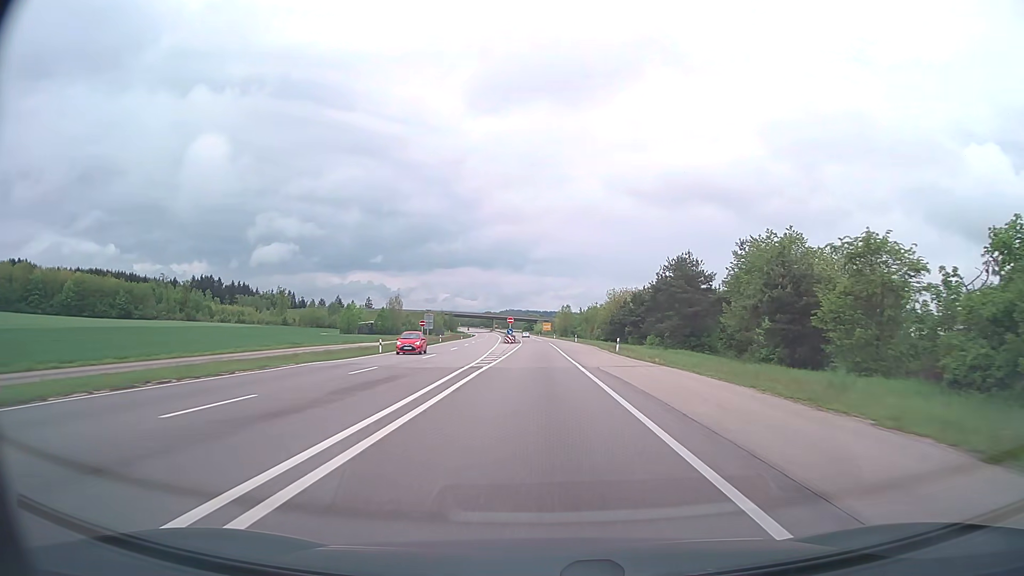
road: trunk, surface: asphalt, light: Day
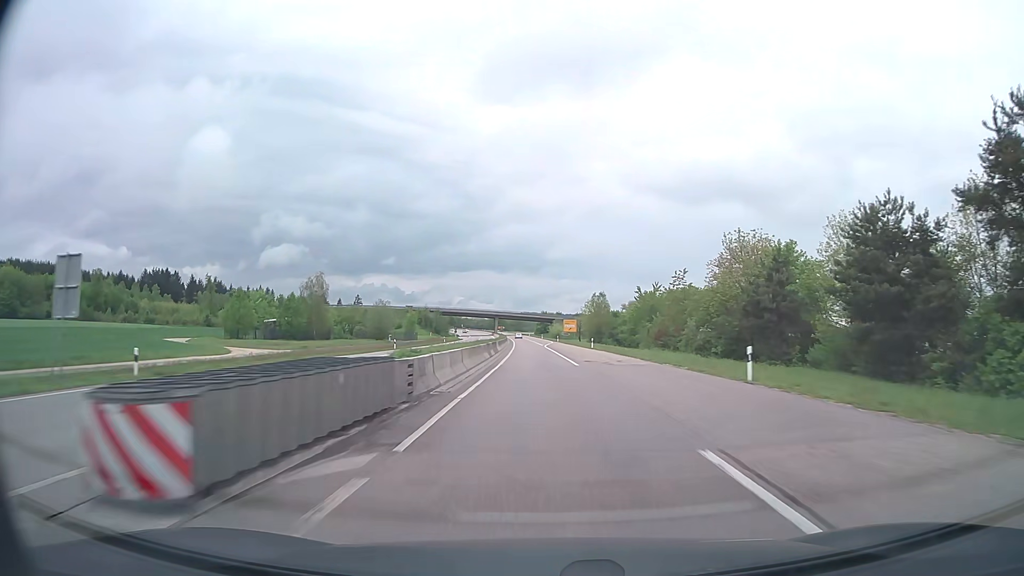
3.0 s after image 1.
(-0.8, +79.0) m; -1°
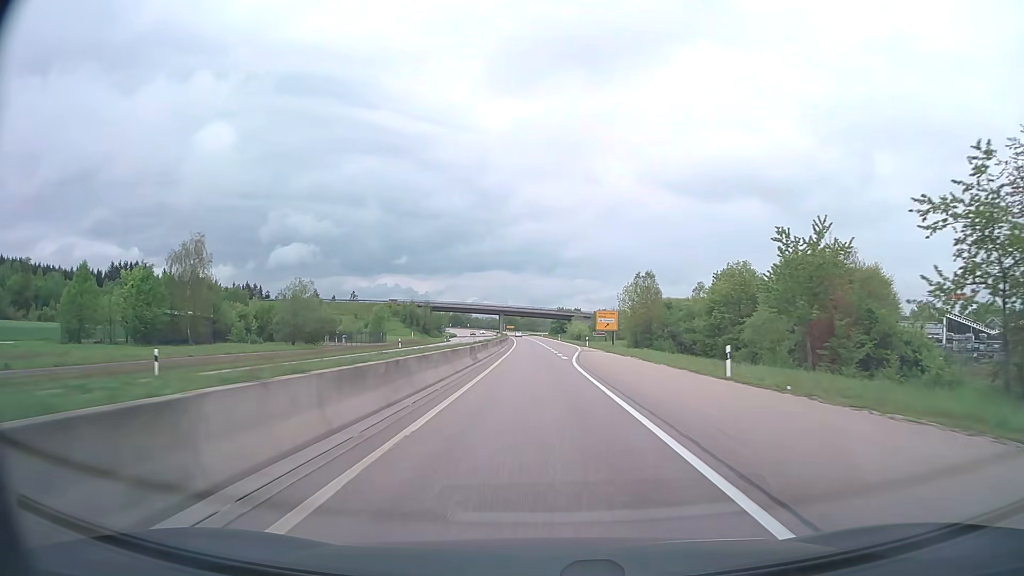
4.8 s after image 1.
(-0.5, +47.3) m; -1°
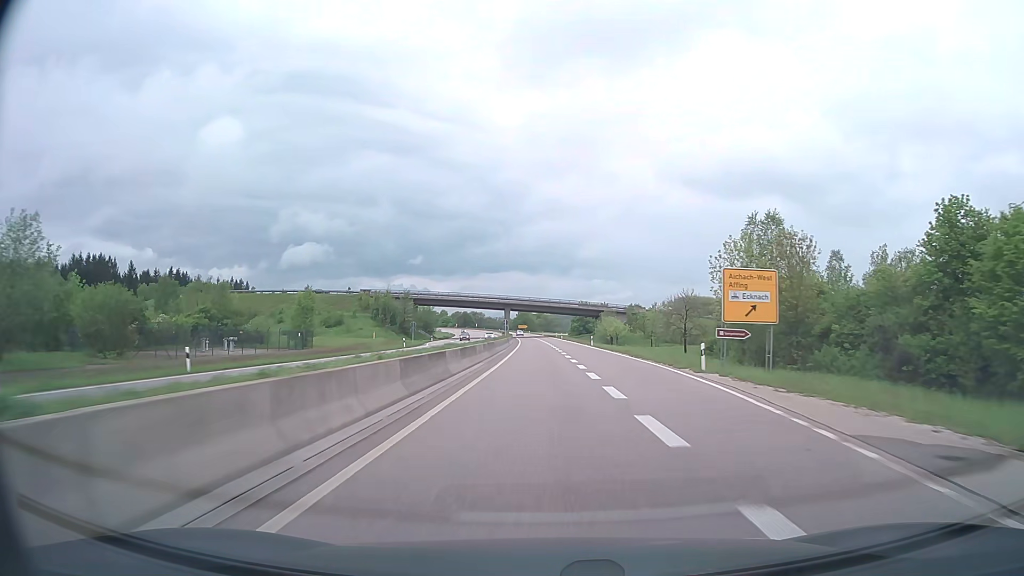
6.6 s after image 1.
(-0.6, +47.4) m; -2°
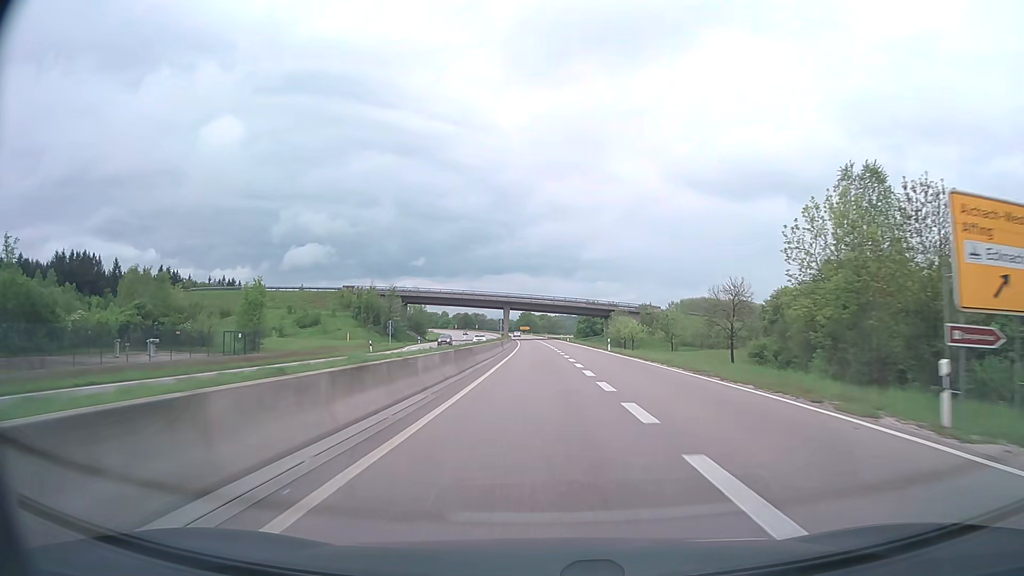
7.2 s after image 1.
(0.0, +15.8) m; 0°
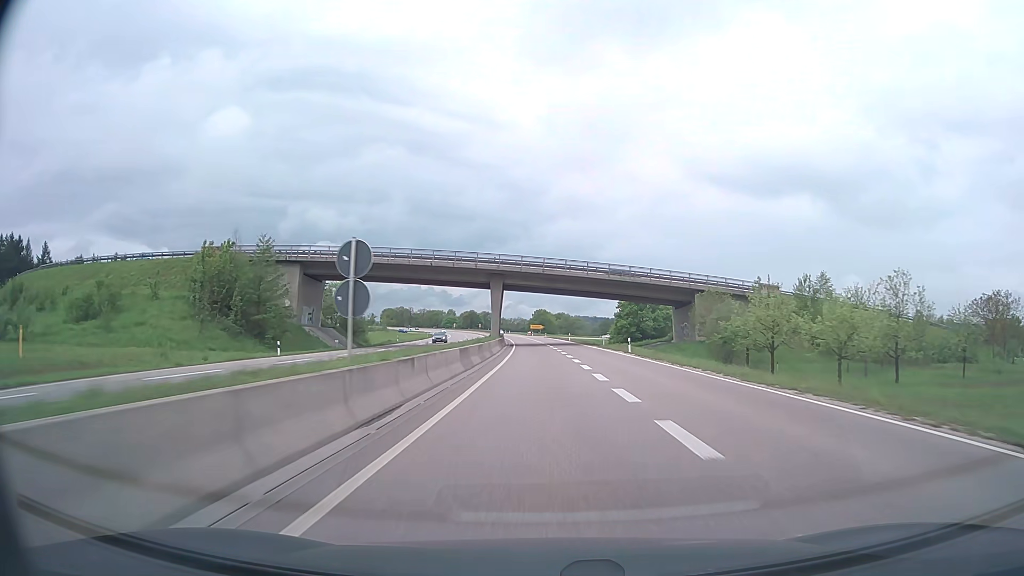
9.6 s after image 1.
(-0.8, +63.1) m; -1°
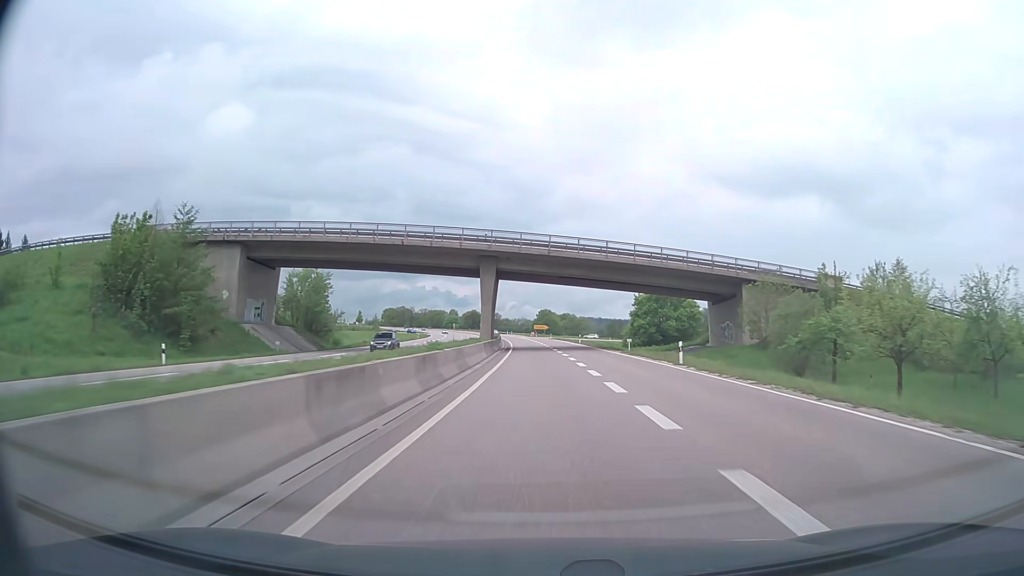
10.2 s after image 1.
(-0.1, +15.8) m; 0°
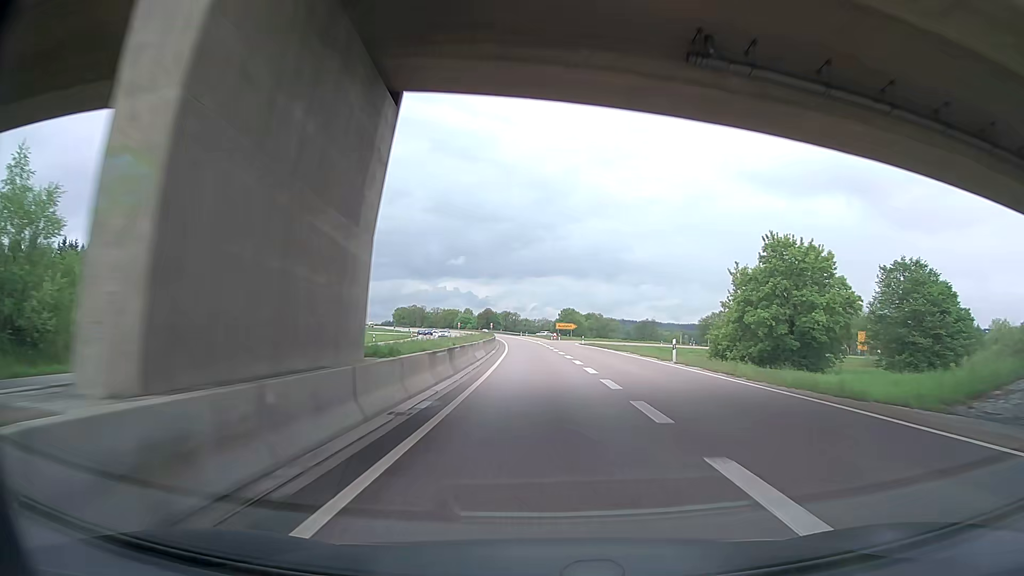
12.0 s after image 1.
(-0.7, +47.3) m; -2°
(0, +10) (0, +20) (0, +30) (0, +40) (-1, +50) (-1, +60) (-2, +70) (-3, +80) (-4, +90) (-4, +100) m
